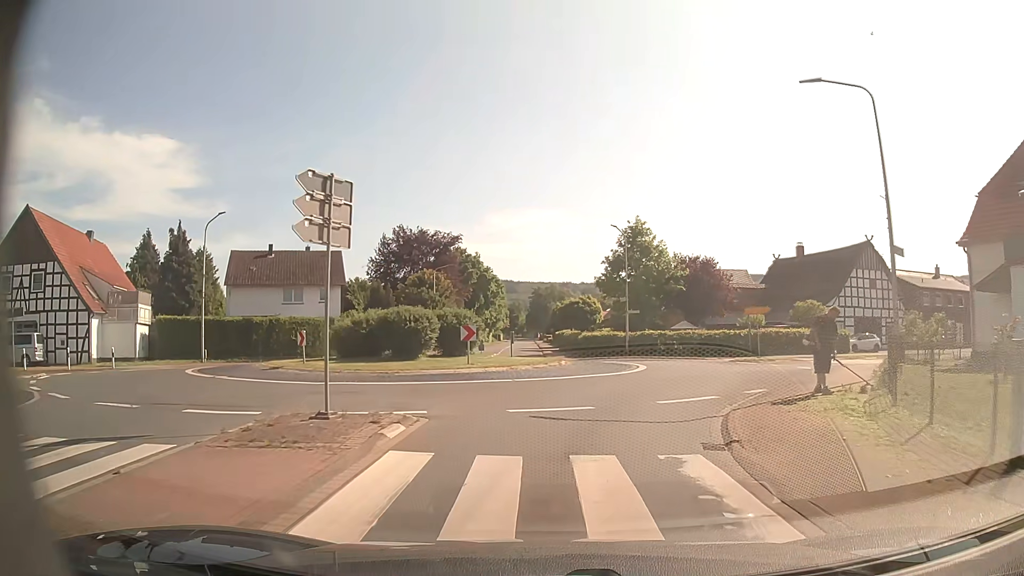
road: secondary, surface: asphalt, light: Day
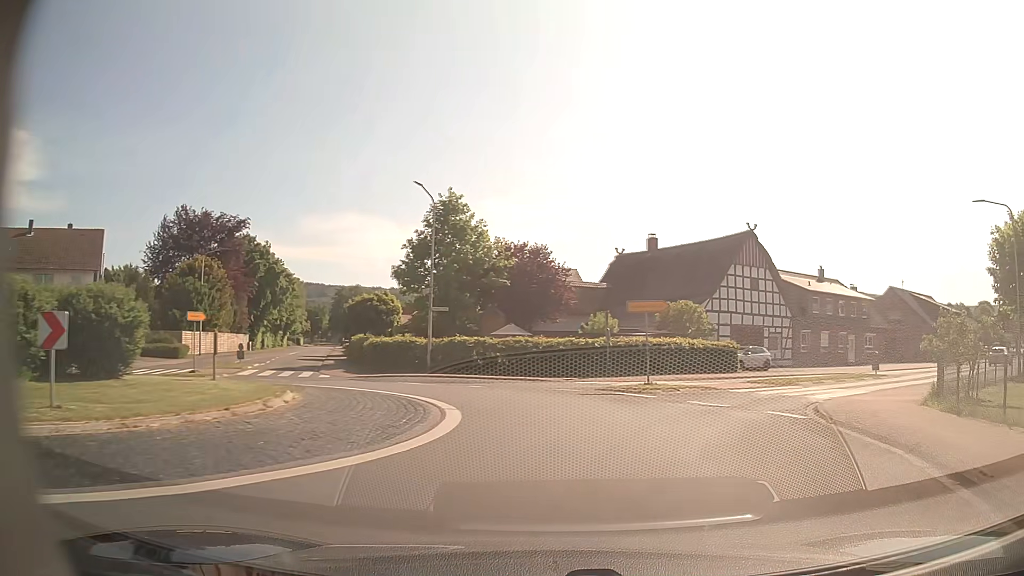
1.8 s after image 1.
(+1.4, +14.0) m; +16°
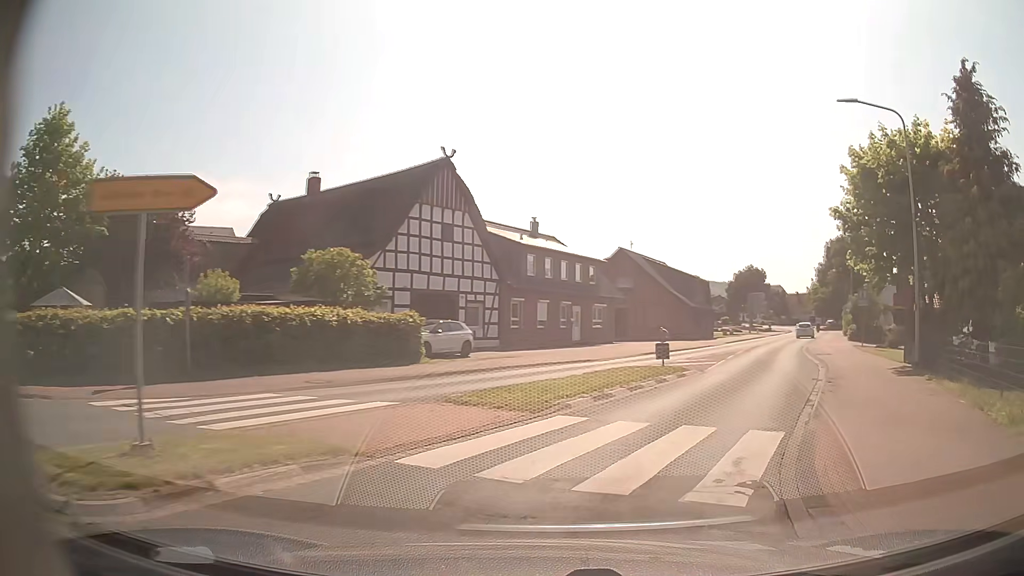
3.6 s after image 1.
(+3.2, +14.4) m; +28°
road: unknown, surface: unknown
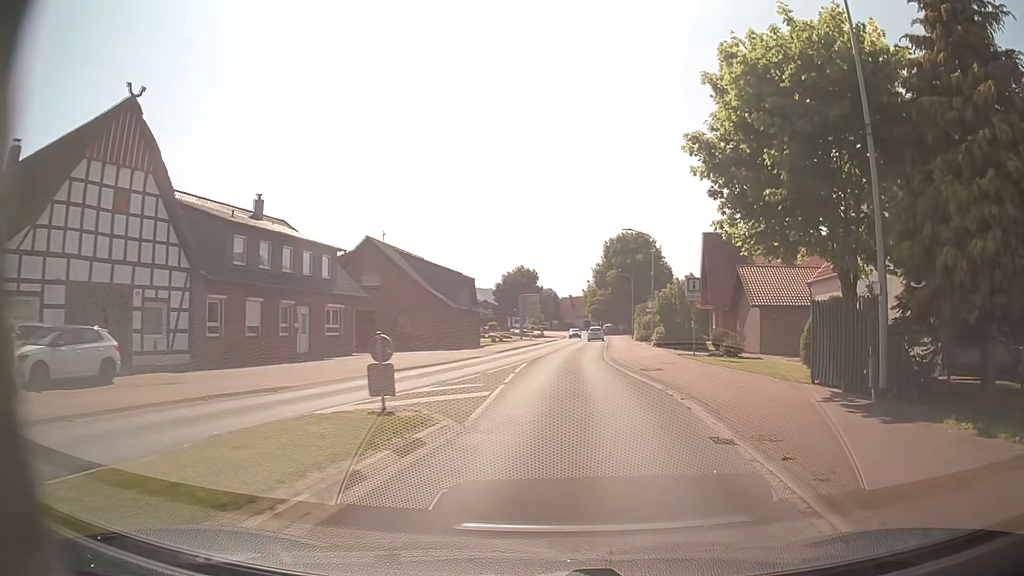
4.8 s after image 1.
(+1.9, +10.8) m; +21°
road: primary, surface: asphalt
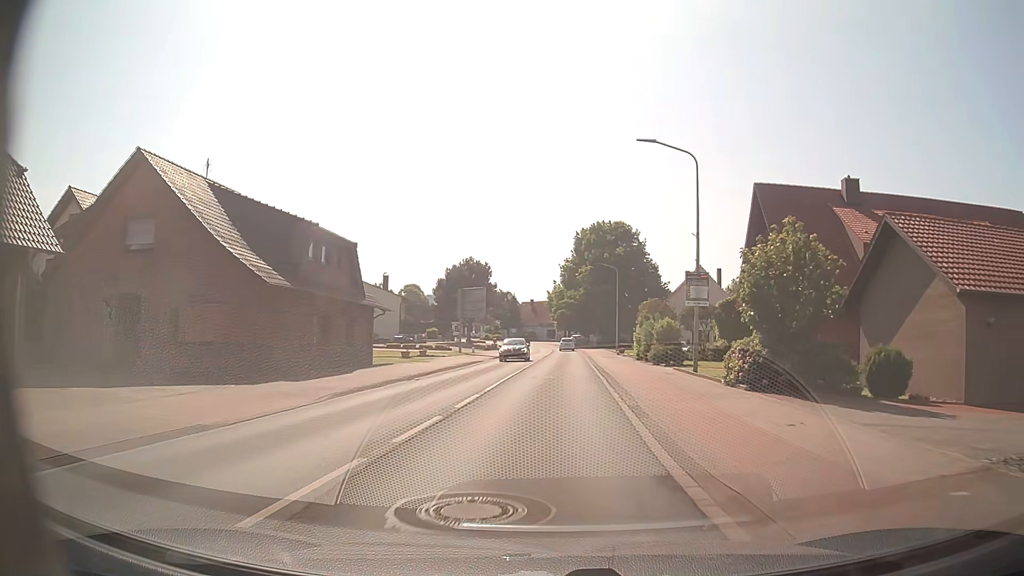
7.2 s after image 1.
(+0.6, +26.1) m; +2°
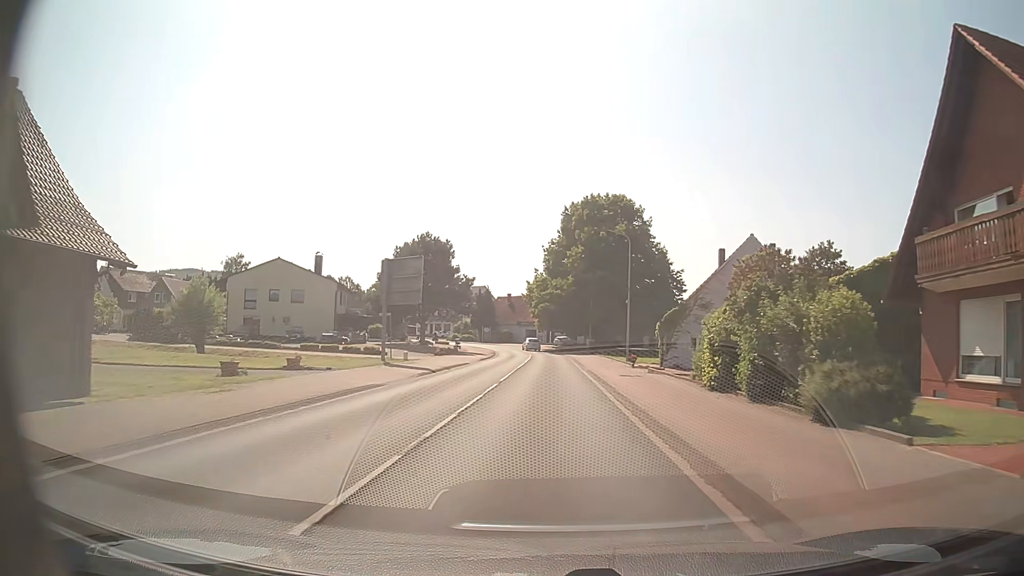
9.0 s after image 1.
(+0.4, +22.2) m; +1°
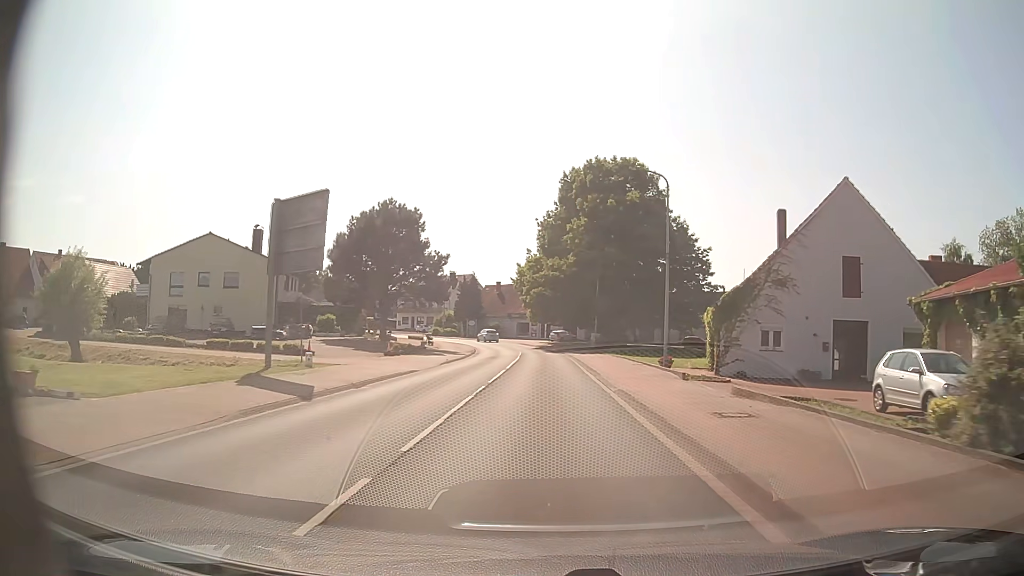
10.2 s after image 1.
(+0.1, +15.5) m; +1°
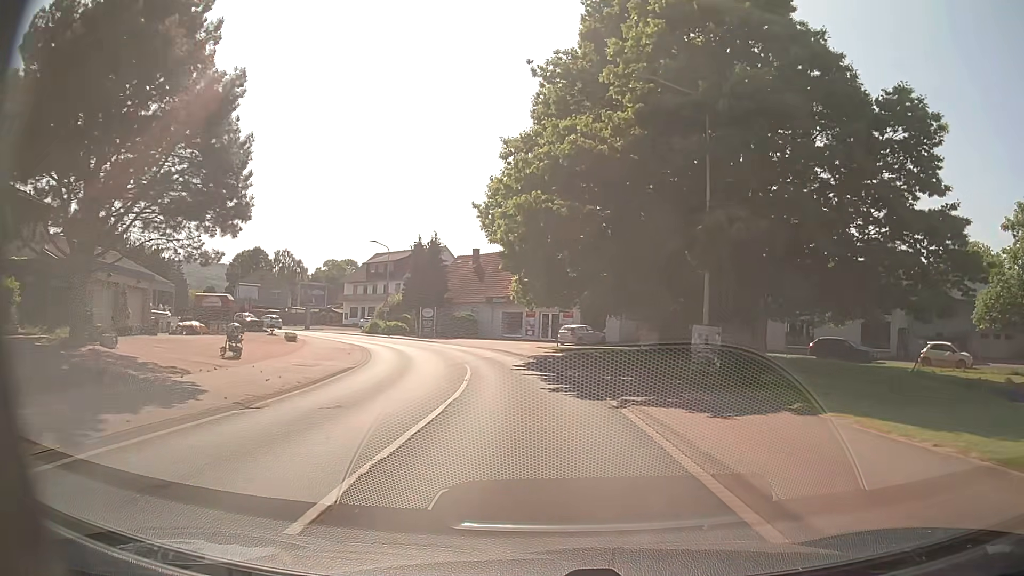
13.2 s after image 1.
(-0.1, +39.5) m; -1°
(0, +10) (-1, +20) (-2, +30) (-5, +39) (-10, +48) (-16, +56) (-22, +64) (-30, +71) (-38, +77) (-45, +83) m
